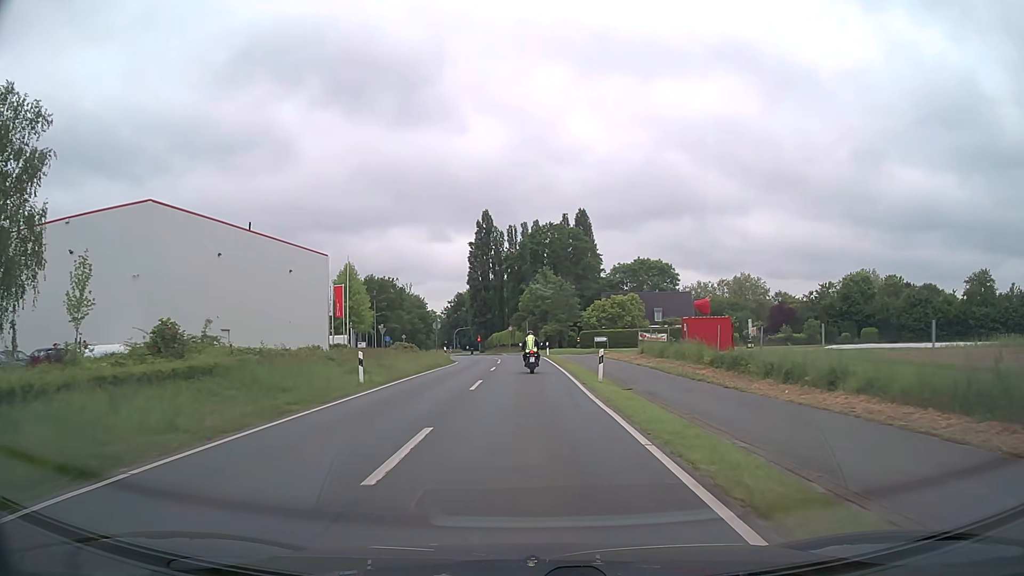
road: secondary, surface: asphalt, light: Day
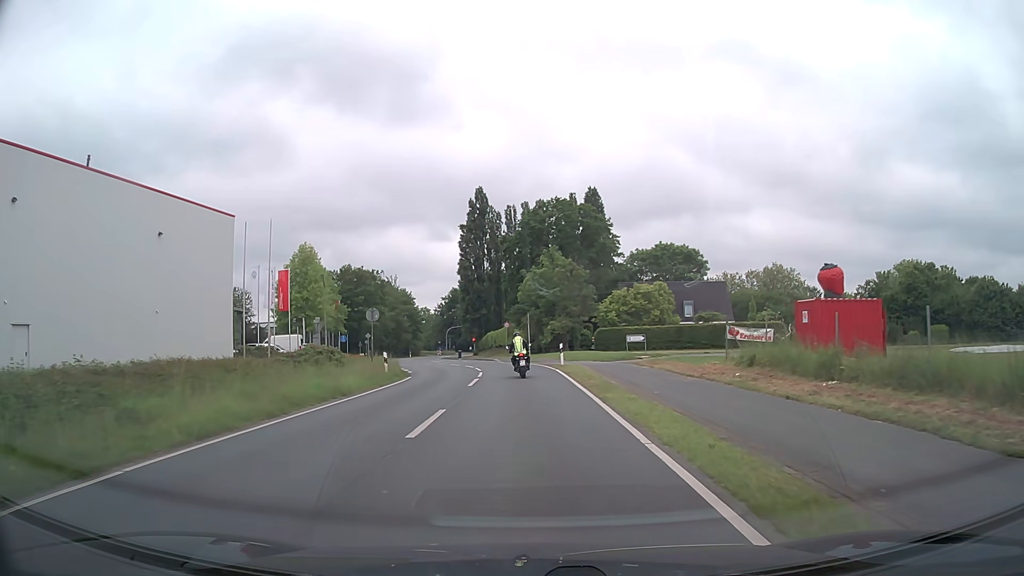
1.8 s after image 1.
(+0.1, +21.0) m; 0°
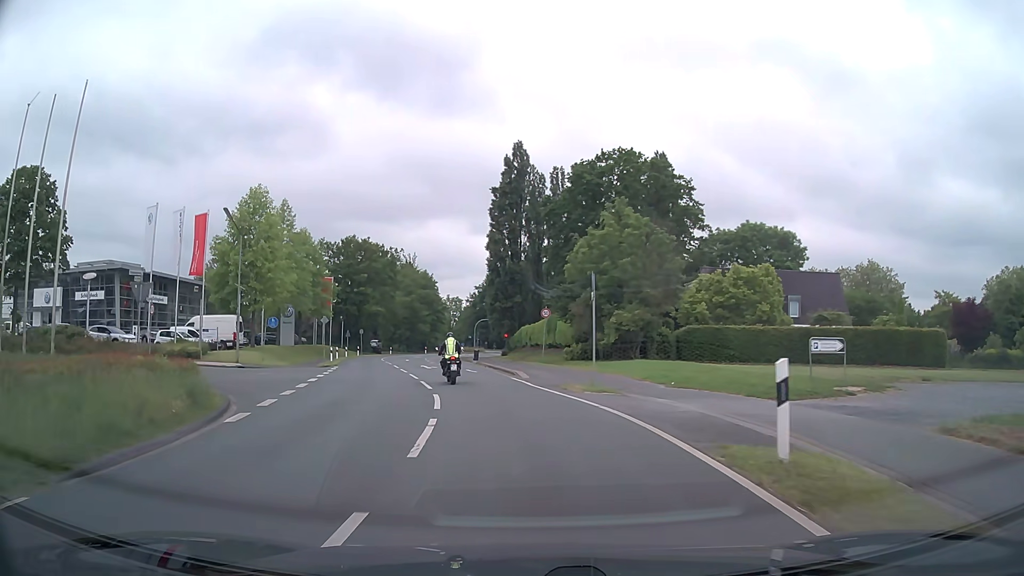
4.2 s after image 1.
(-0.5, +26.1) m; -4°
(0, +10) (-2, +20) (-4, +30) (-6, +39) (-8, +49) (-10, +59) (-12, +69) (-13, +79) (-12, +89) (-10, +98) m
